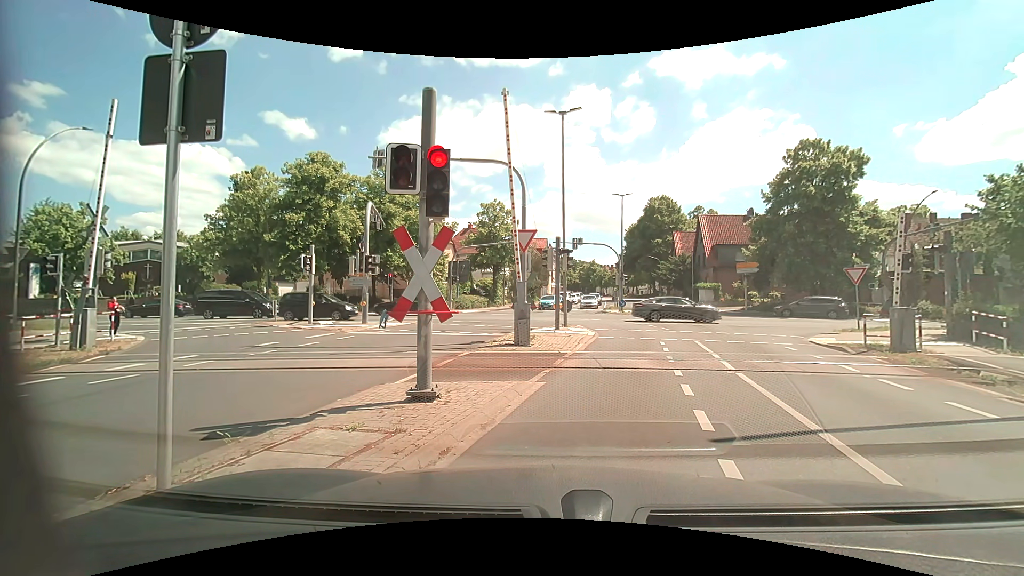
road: tertiary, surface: asphalt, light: Day
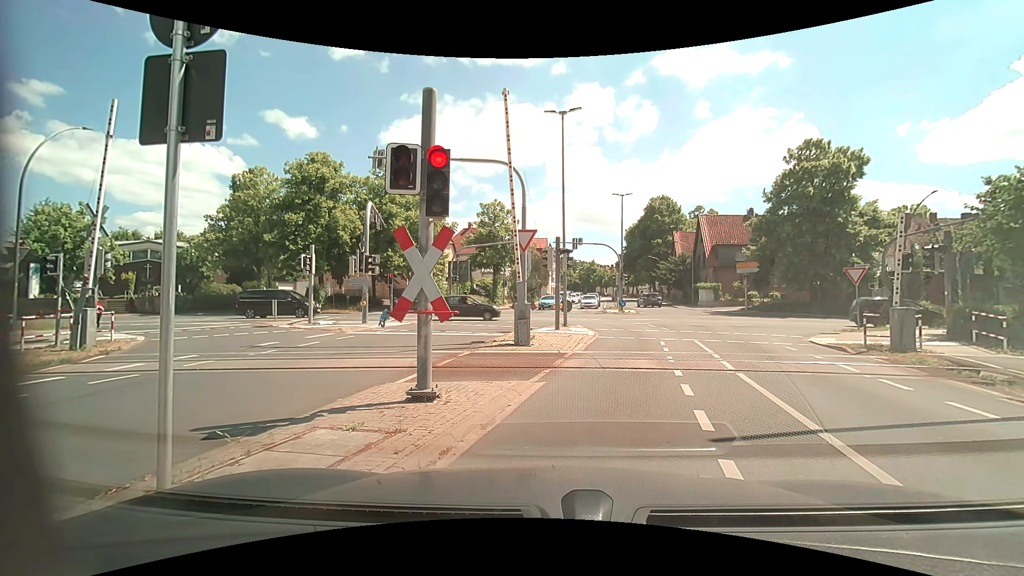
(0.0, 0.0) m; 0°
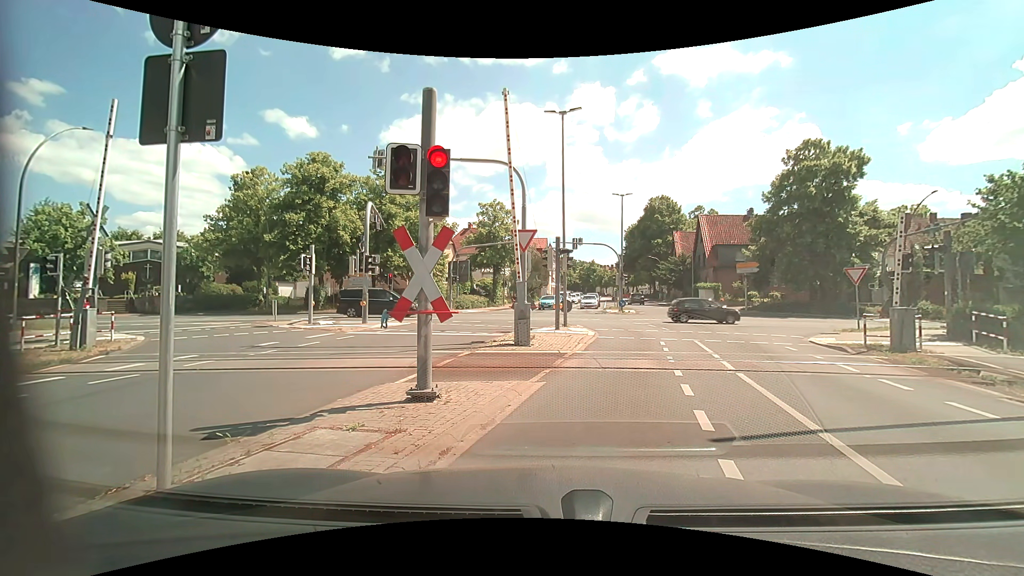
(0.0, 0.0) m; 0°
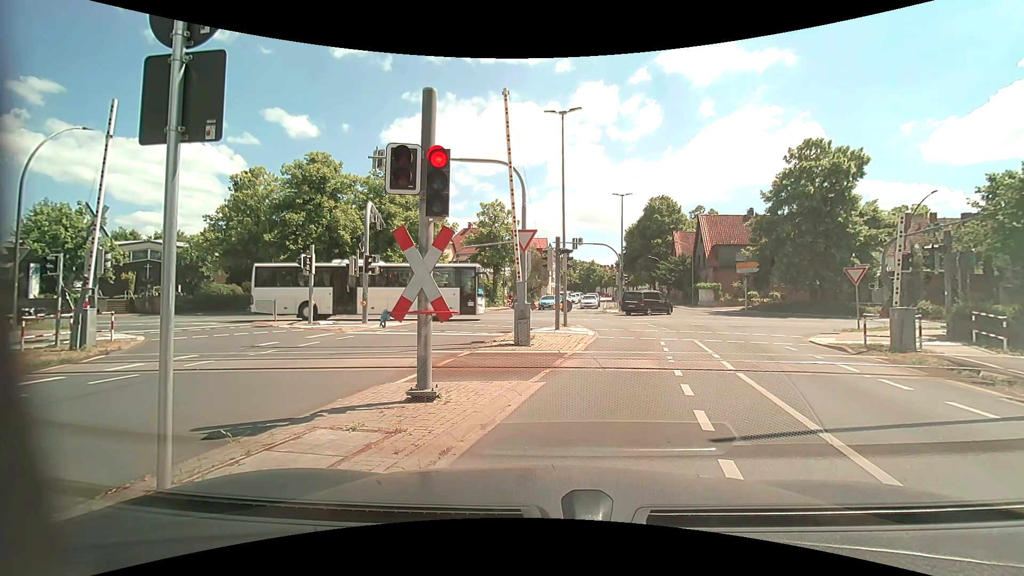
(0.0, 0.0) m; 0°
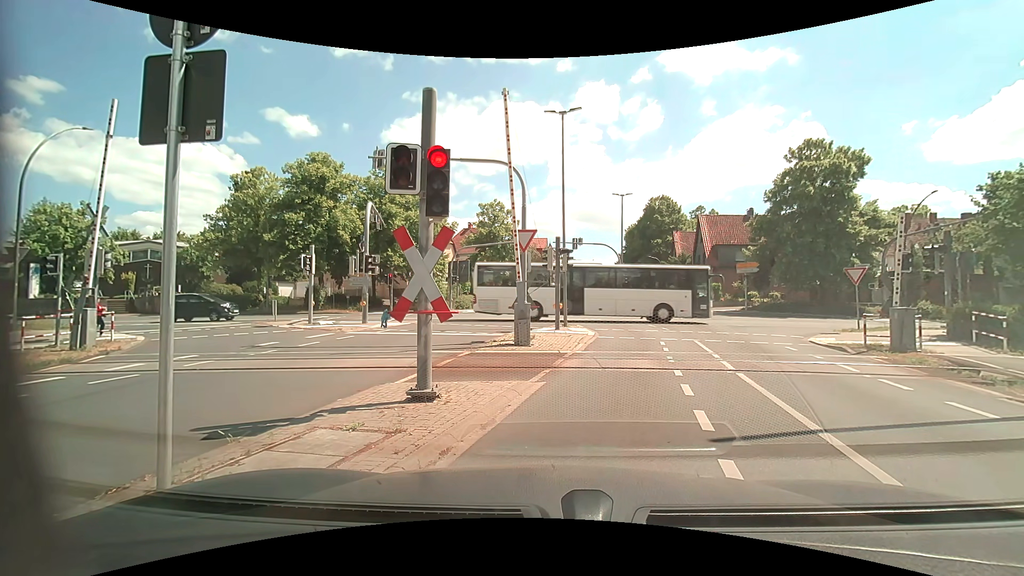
(0.0, 0.0) m; 0°
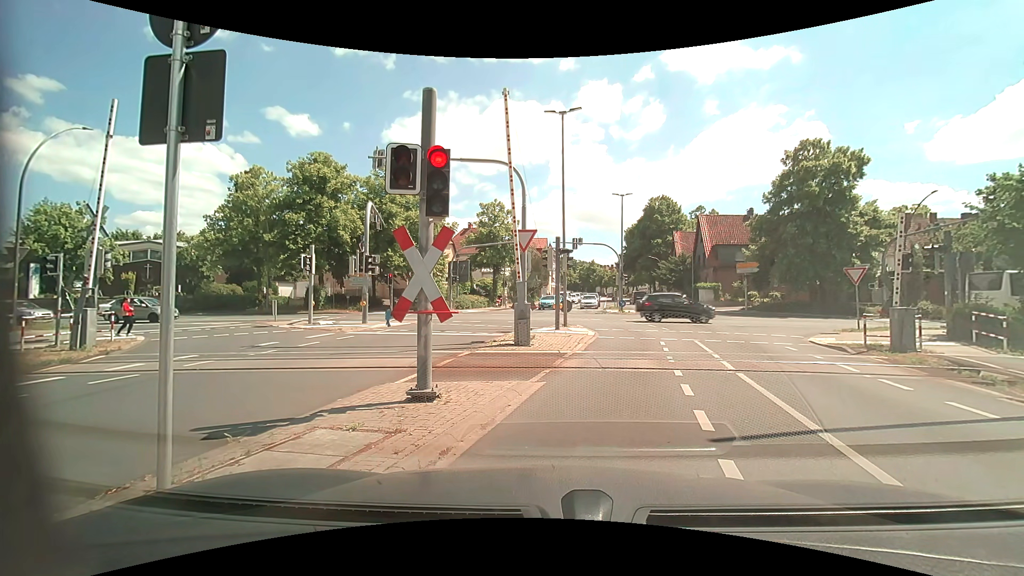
(0.0, 0.0) m; 0°
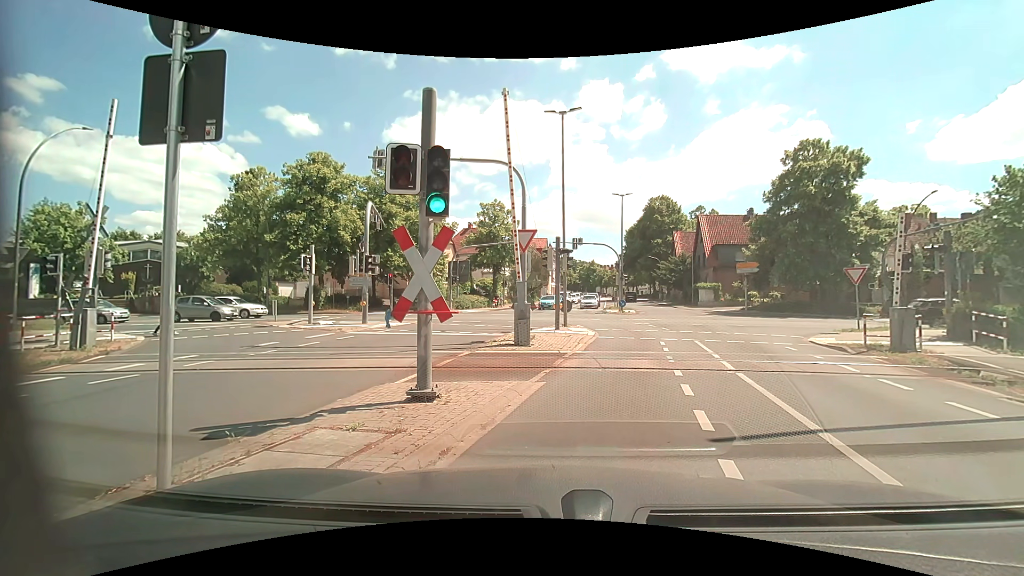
(0.0, 0.0) m; 0°
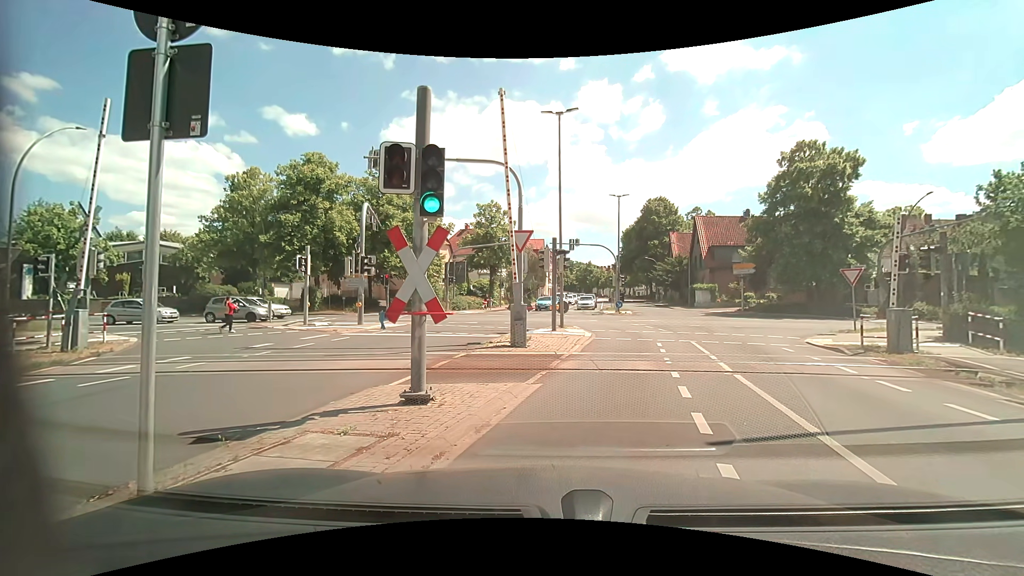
(0.0, +0.1) m; 0°
(+2, +10) (+5, +19) (+5, +29) (-1, +37) (-11, +39) (-21, +39) (-31, +39) (-41, +39) (-51, +38) (-61, +37) m
